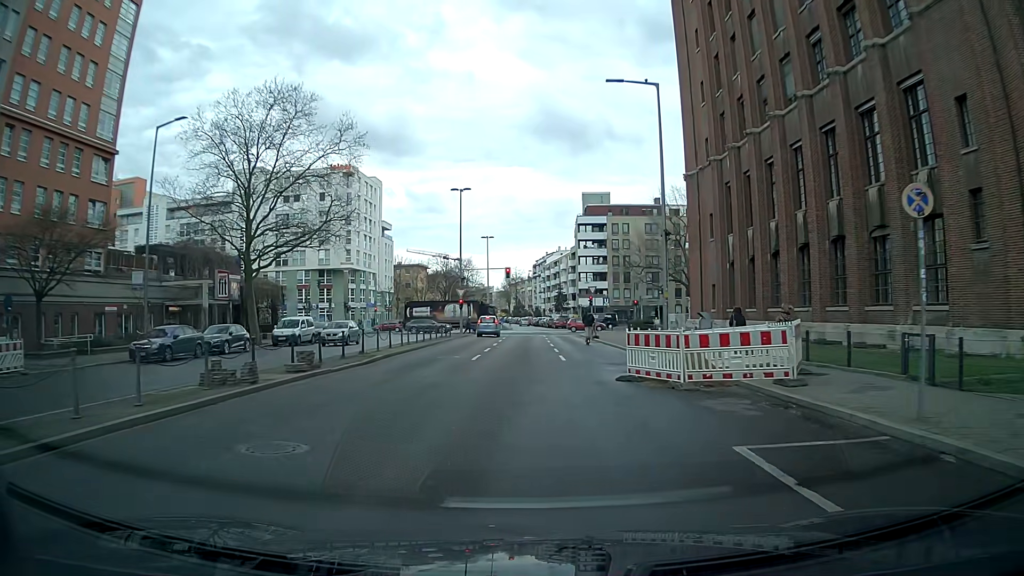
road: tertiary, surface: asphalt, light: Day
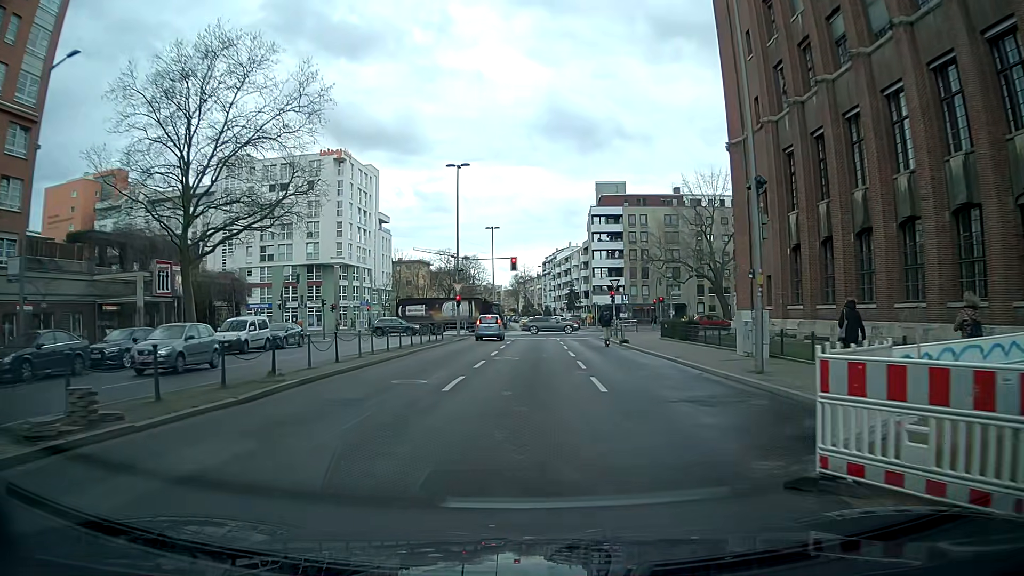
(0.0, +9.5) m; -1°
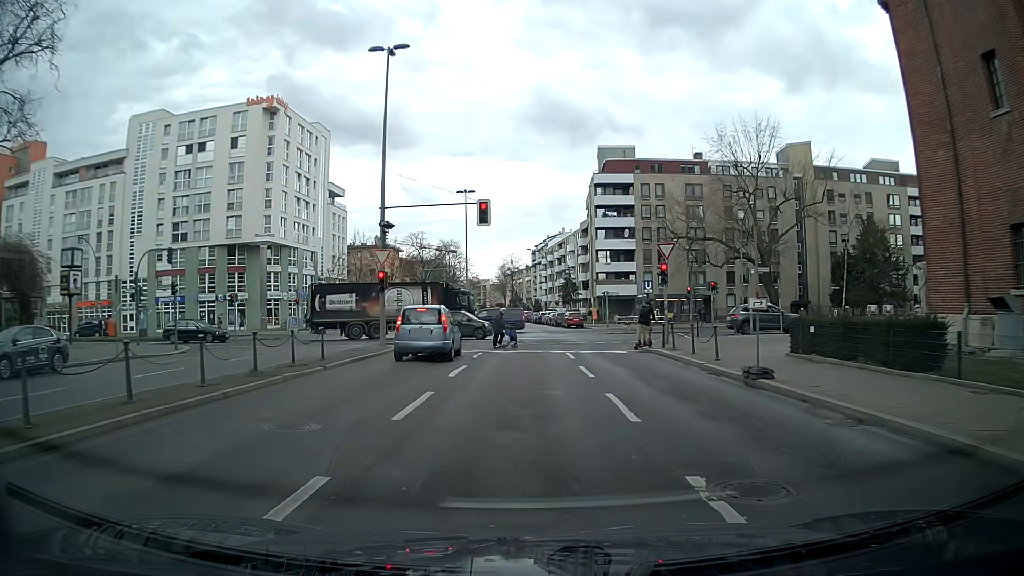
(+0.5, +22.3) m; +2°
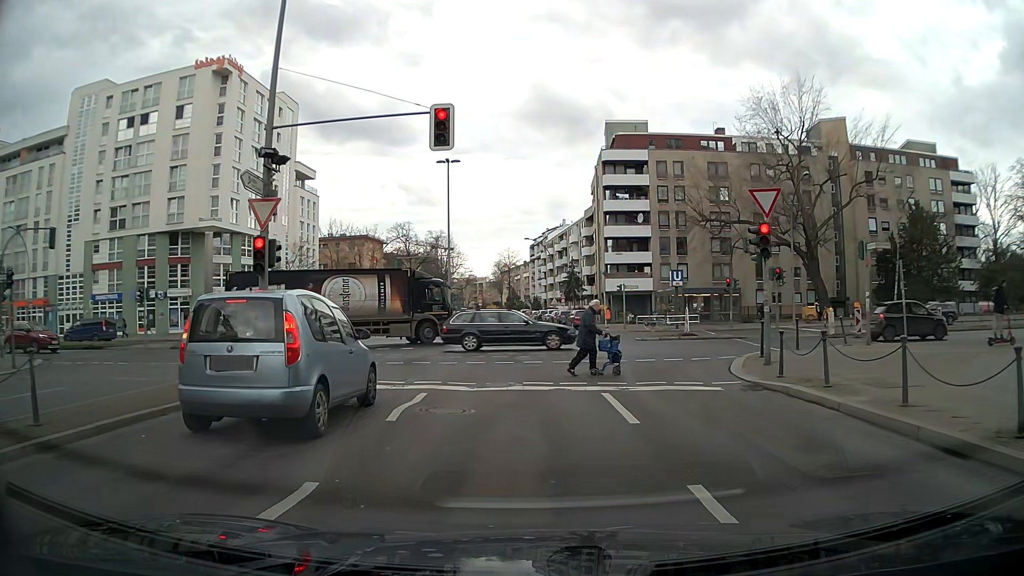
(0.0, +11.8) m; -1°
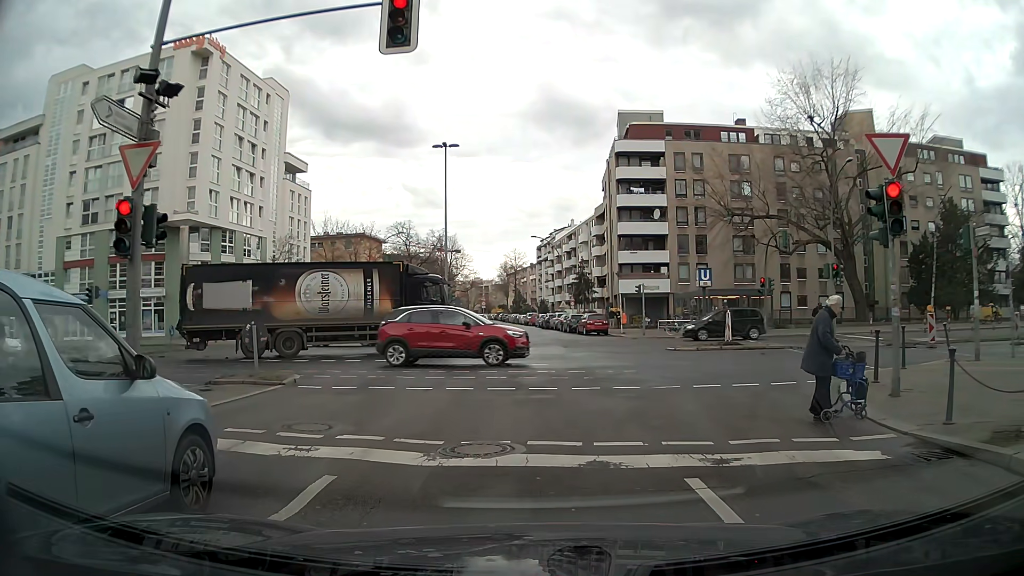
(+0.1, +5.5) m; -1°
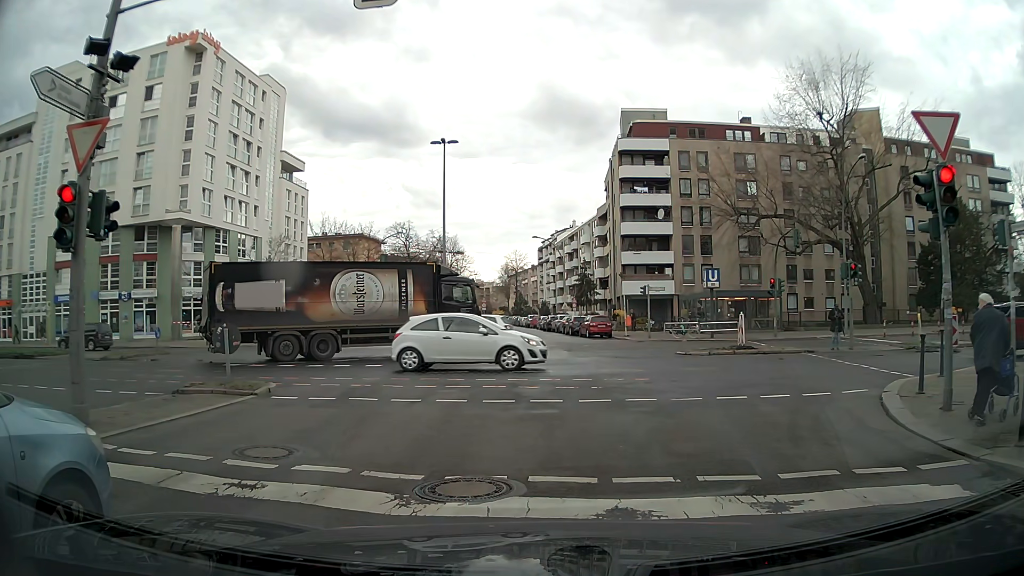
(0.0, +1.5) m; 0°
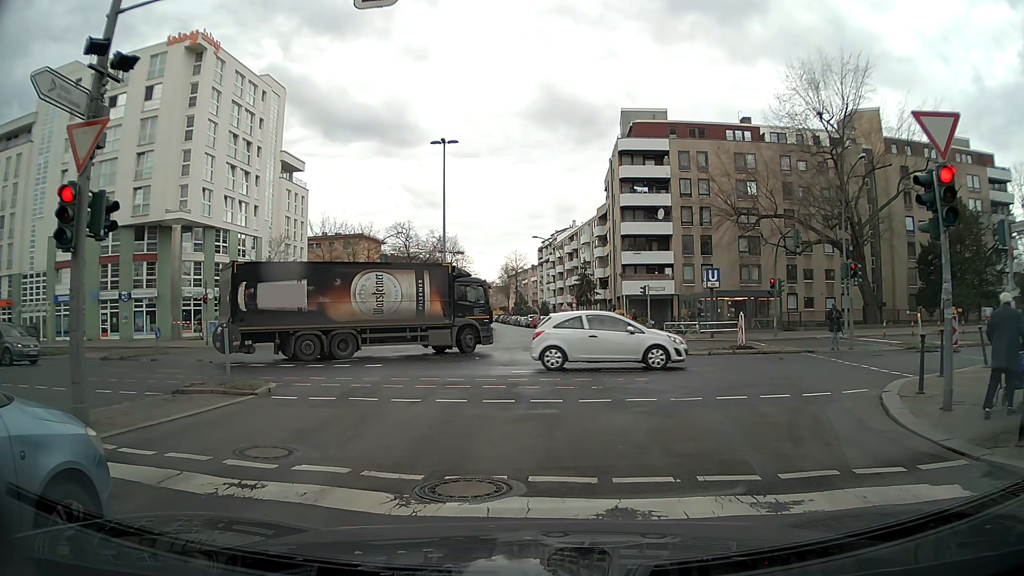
(0.0, 0.0) m; 0°
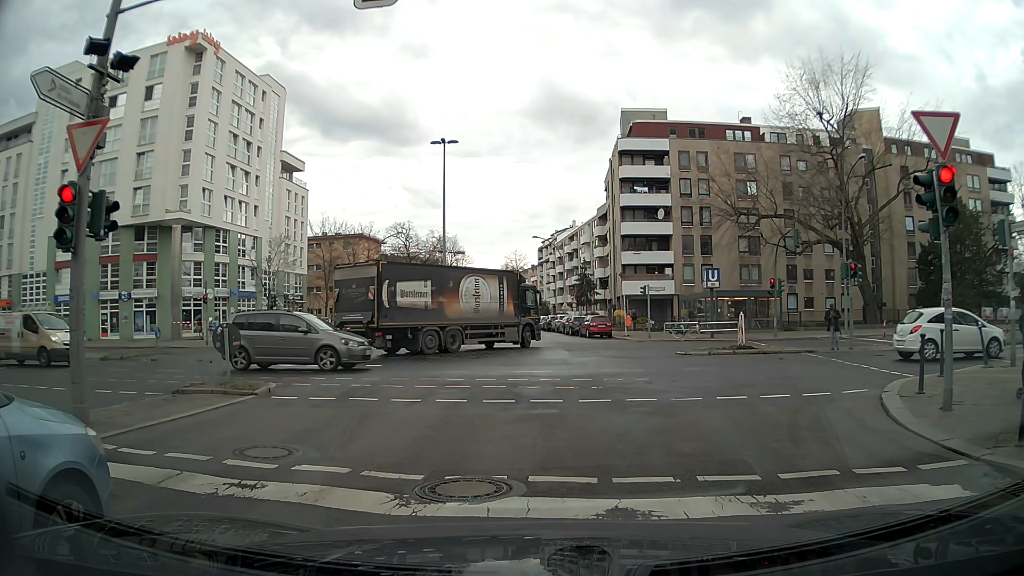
(0.0, 0.0) m; 0°
(0, +10) (+1, +20) (+1, +30) (+1, +40) (+1, +50) (+1, +60) (+1, +70) (+1, +80) (+1, +90) (0, +100) m
